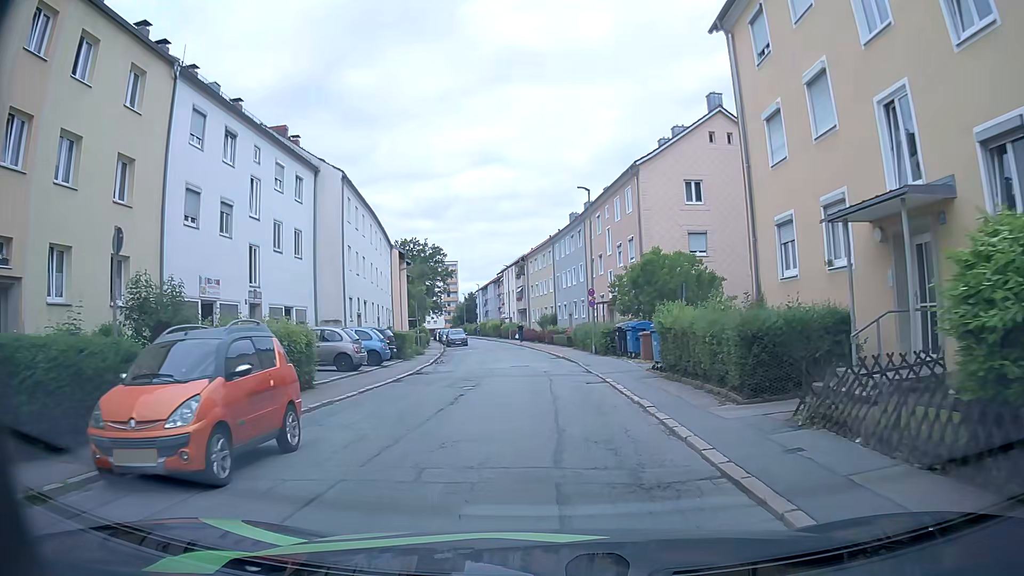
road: residential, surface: asphalt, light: Day
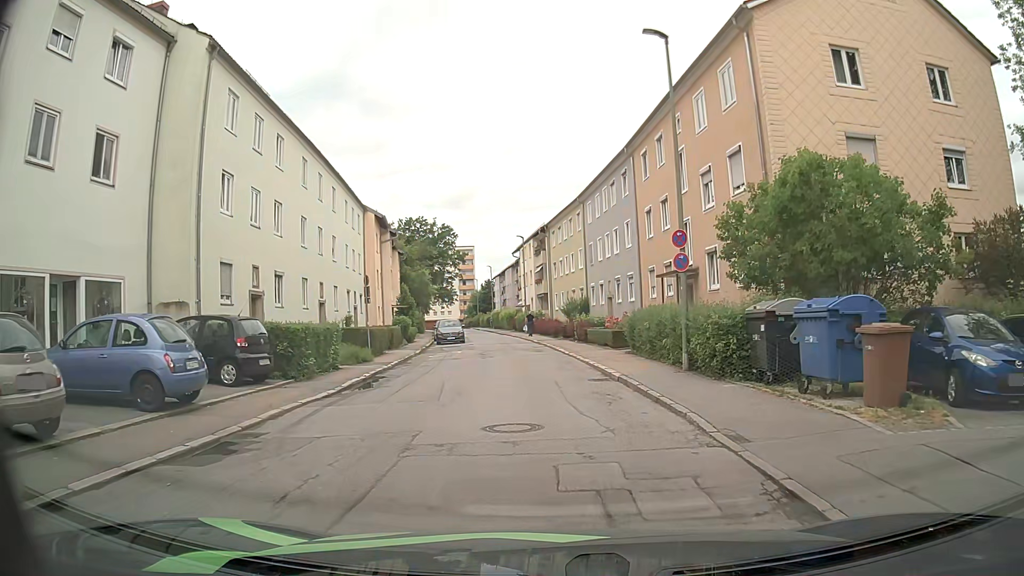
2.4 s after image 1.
(-0.4, +17.0) m; -2°
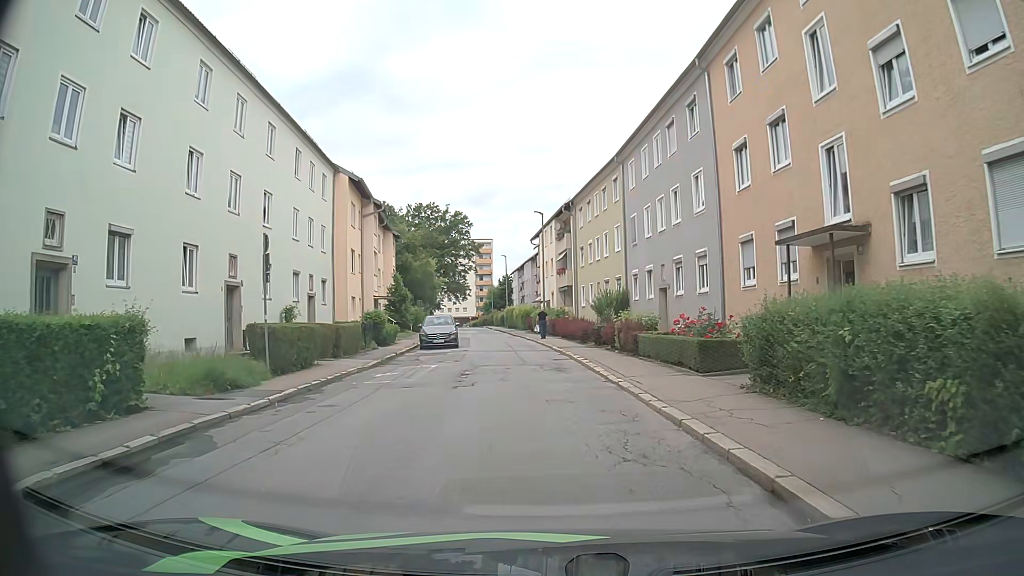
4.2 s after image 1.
(-0.2, +11.7) m; -2°
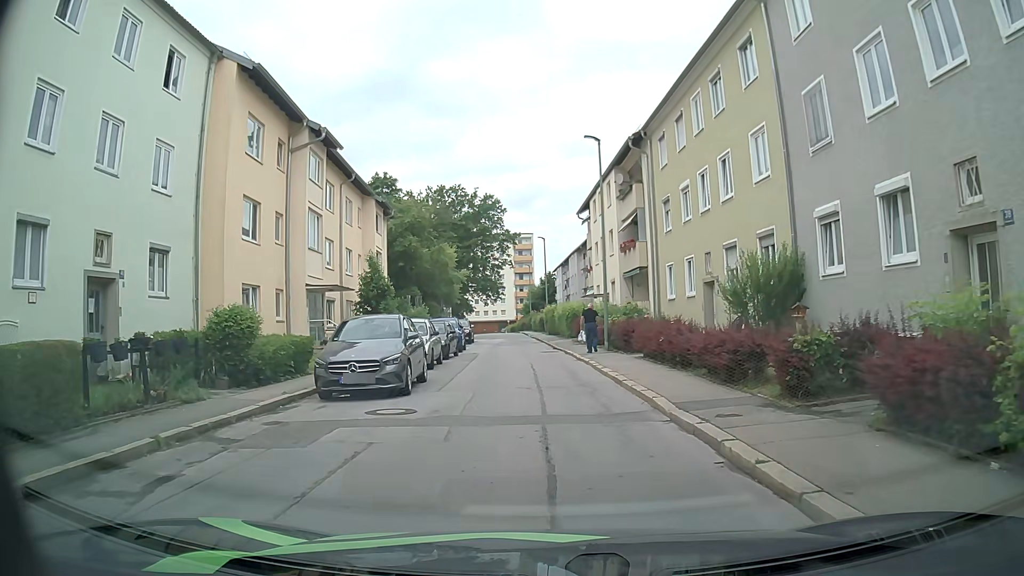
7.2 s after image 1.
(-0.6, +18.7) m; -4°
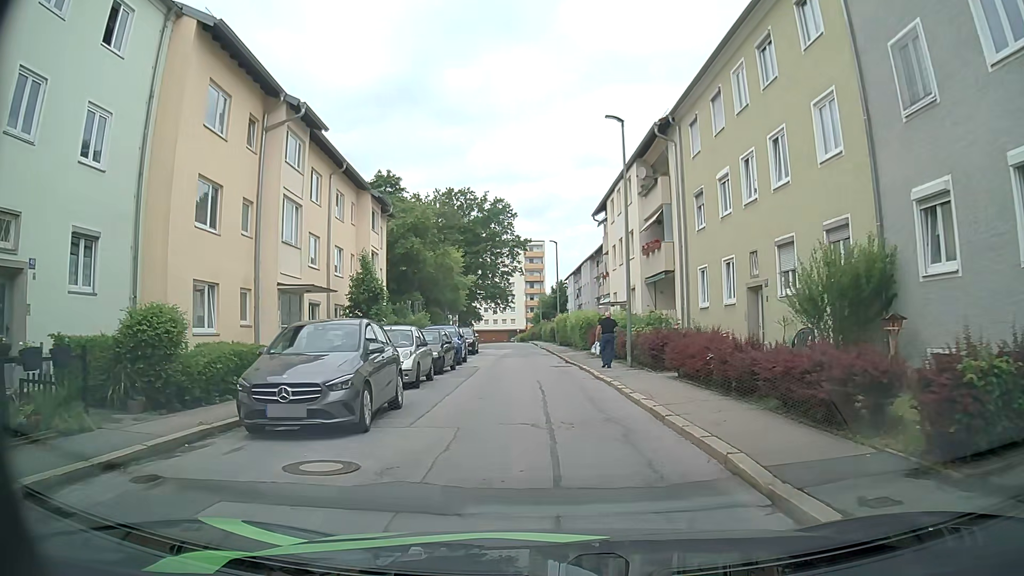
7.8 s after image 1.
(0.0, +3.8) m; 0°
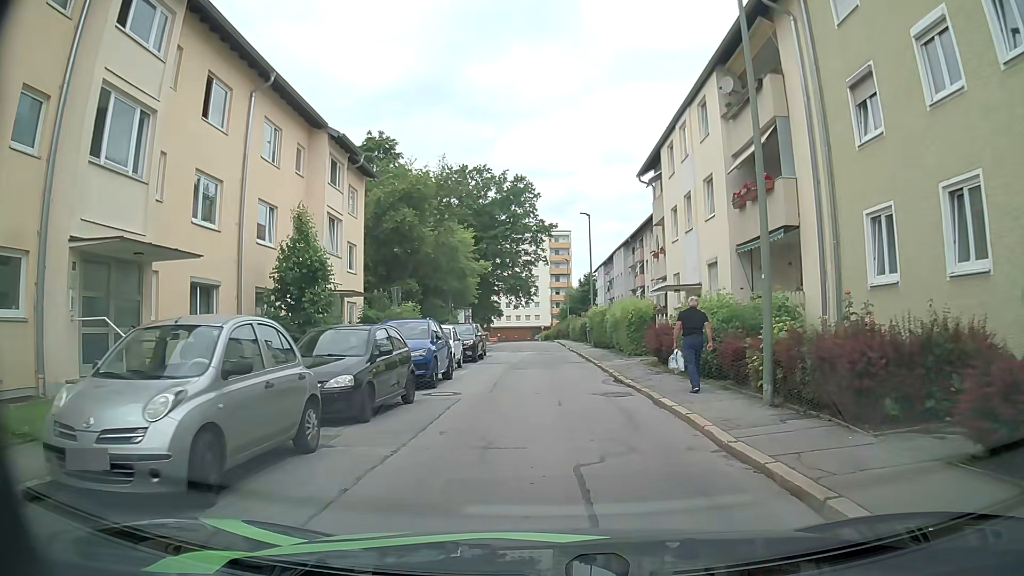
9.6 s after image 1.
(-0.3, +11.3) m; -2°
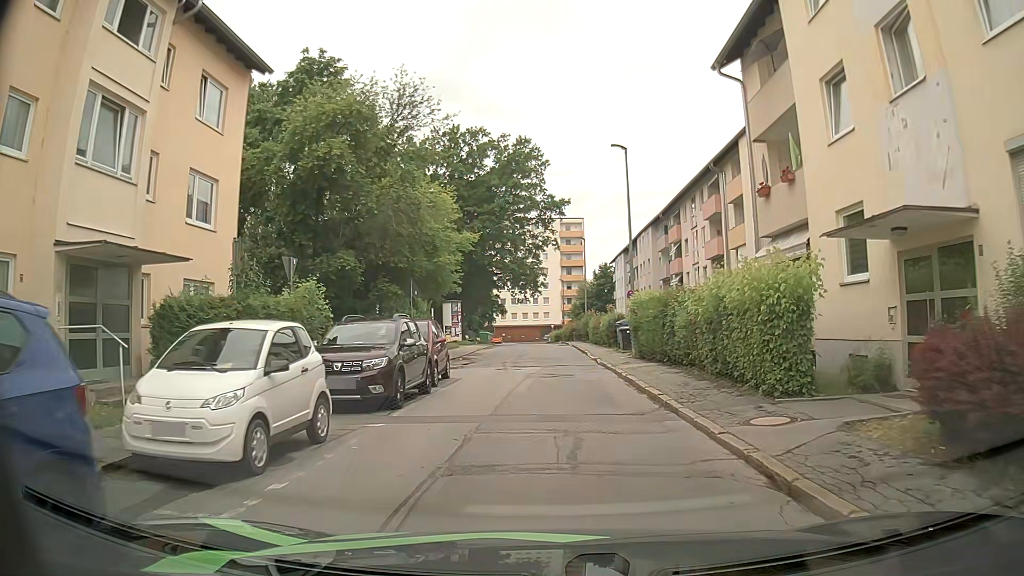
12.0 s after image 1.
(-0.4, +15.2) m; -1°
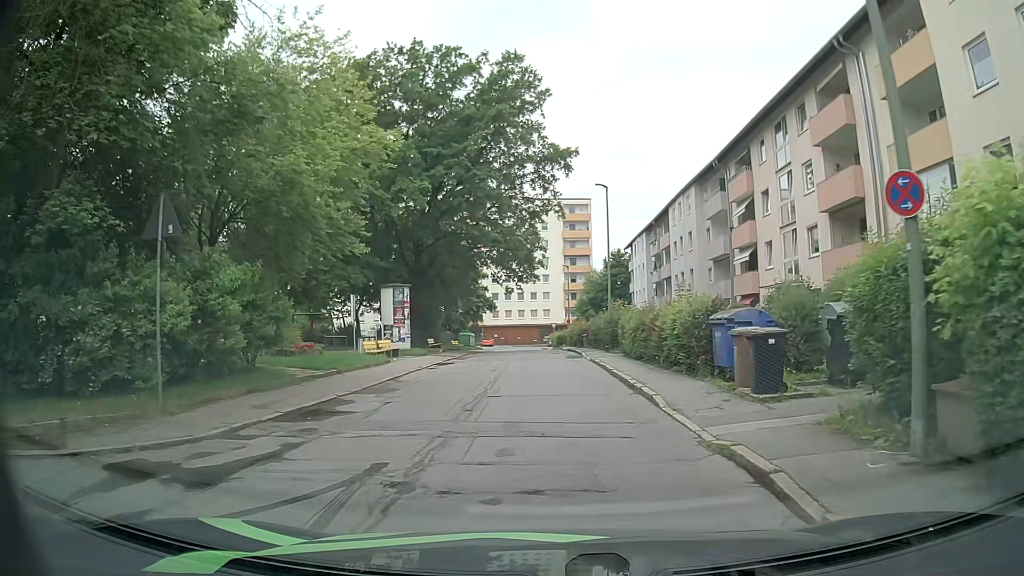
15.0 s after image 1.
(-0.4, +19.8) m; -1°
